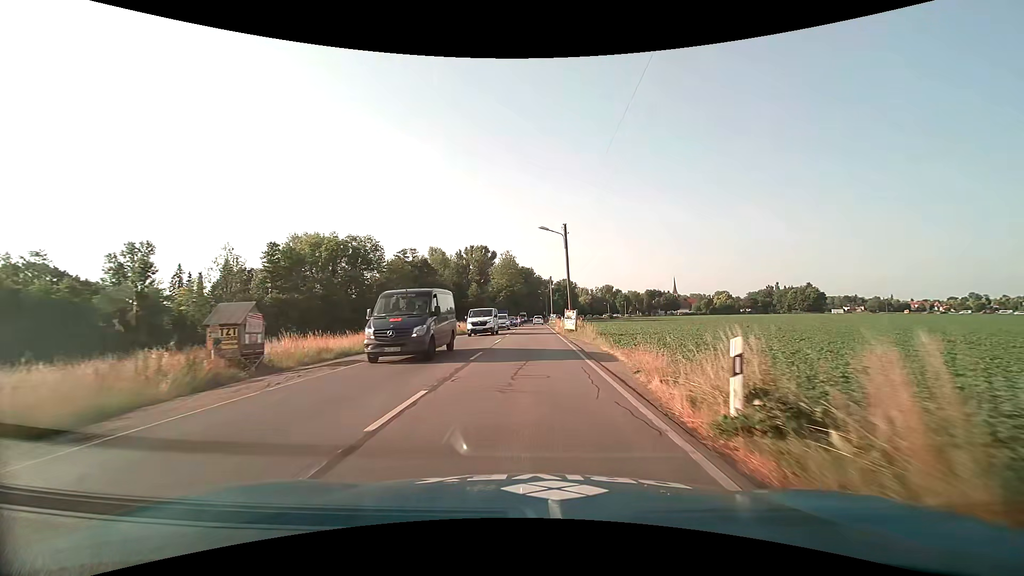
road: secondary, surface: asphalt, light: Day
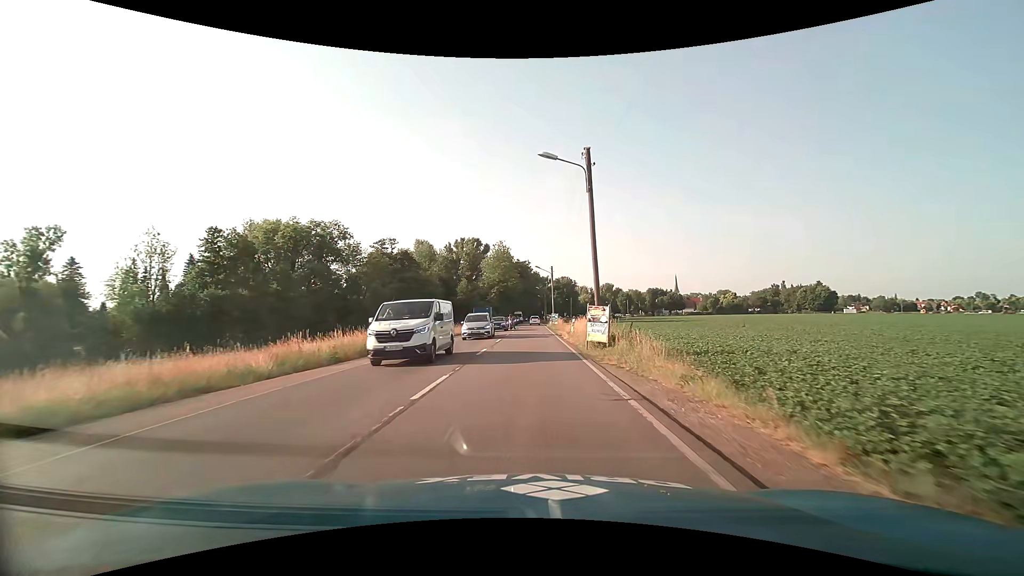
(0.0, +15.9) m; 0°
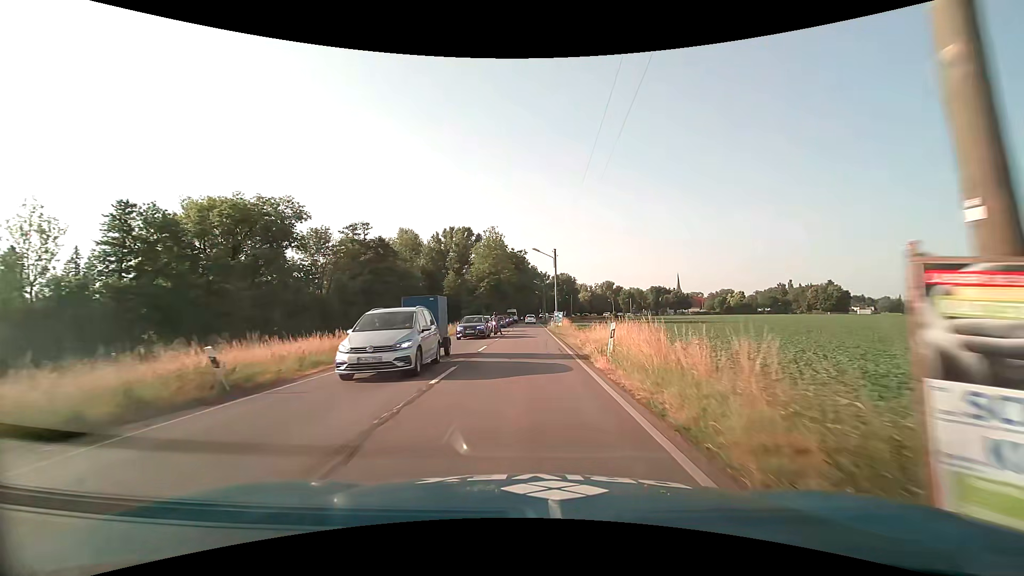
(0.0, +16.0) m; 0°
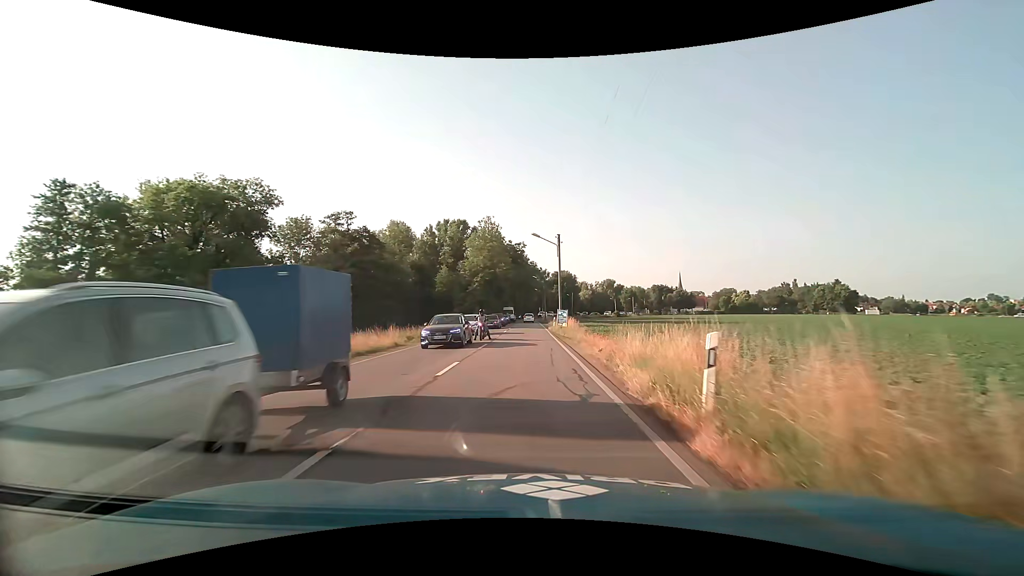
(0.0, +8.0) m; 0°
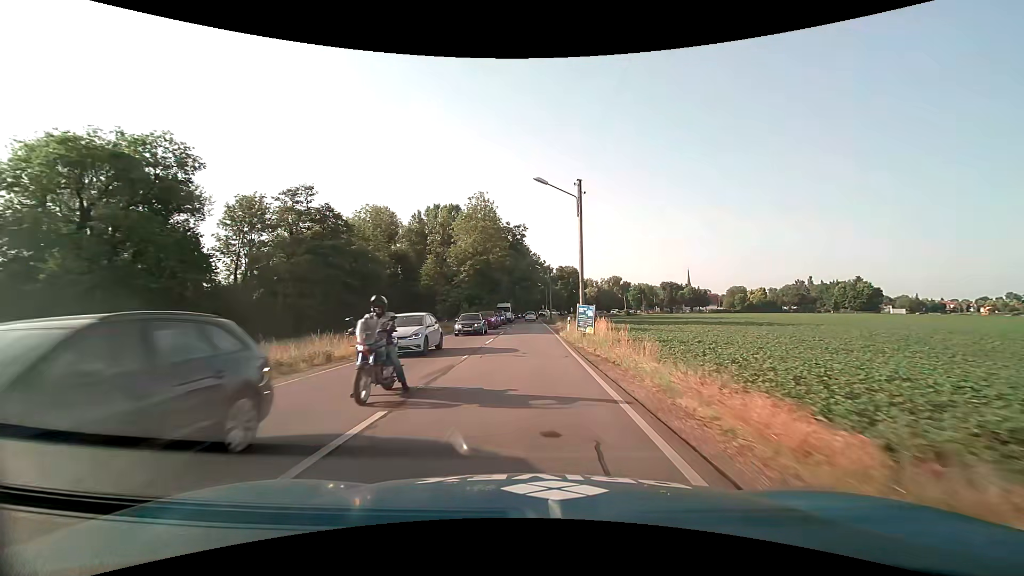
(0.0, +16.1) m; 0°
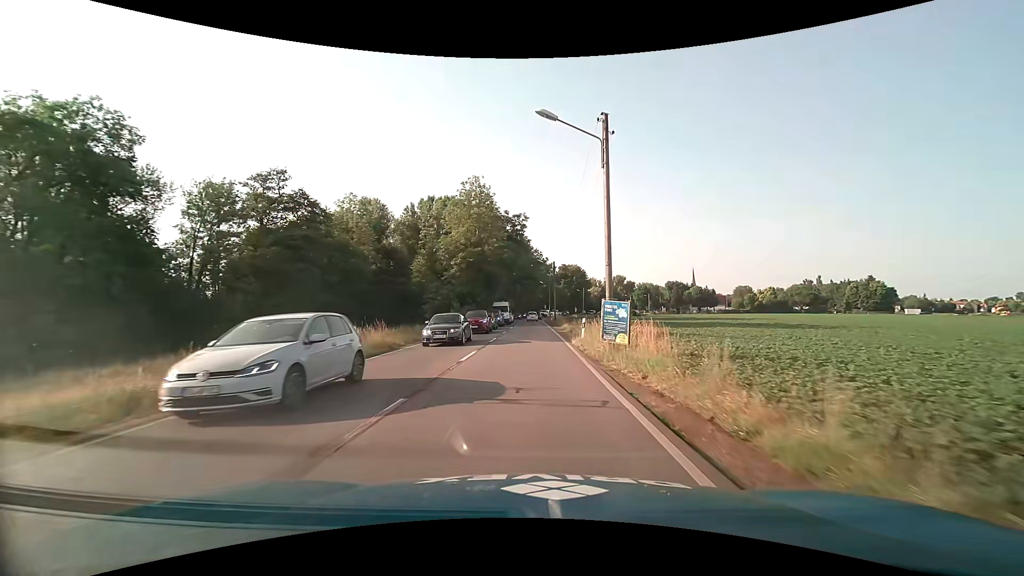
(0.0, +8.1) m; 0°
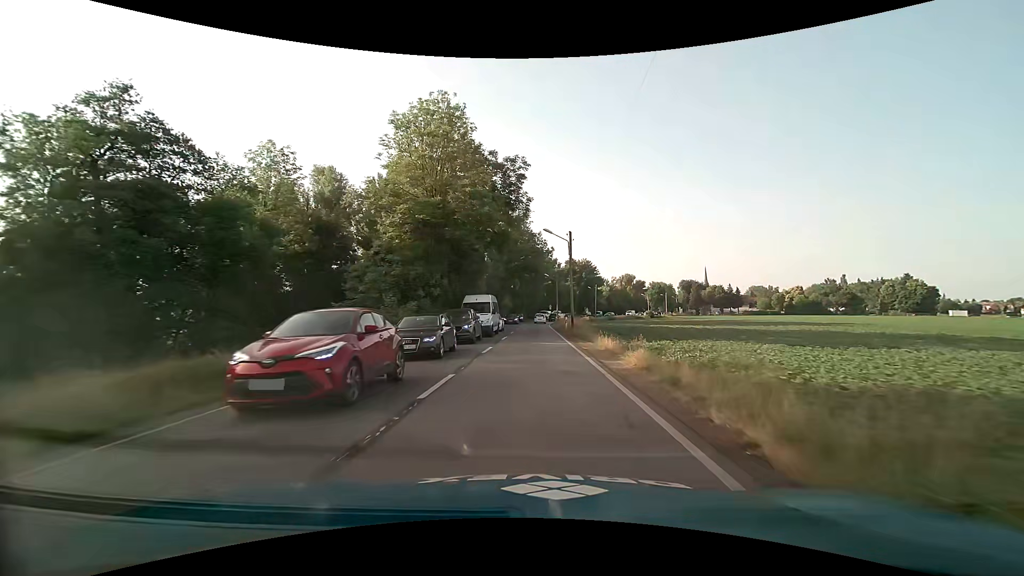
(-0.1, +23.8) m; 0°
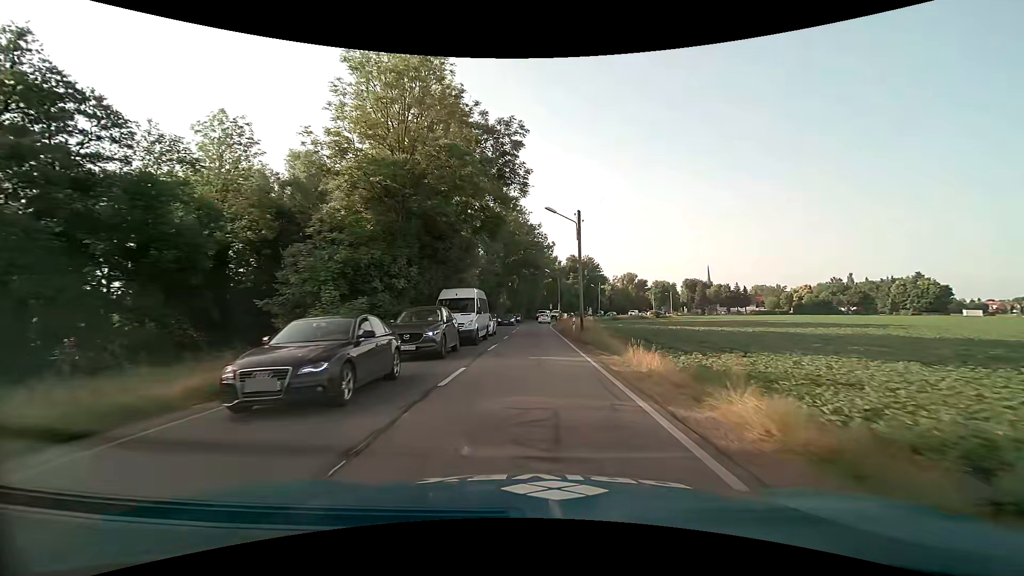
(0.0, +7.7) m; 0°
(0, +10) (0, +20) (0, +30) (0, +40) (0, +50) (0, +60) (+1, +70) (+2, +80) (+4, +90) (+6, +100) m
